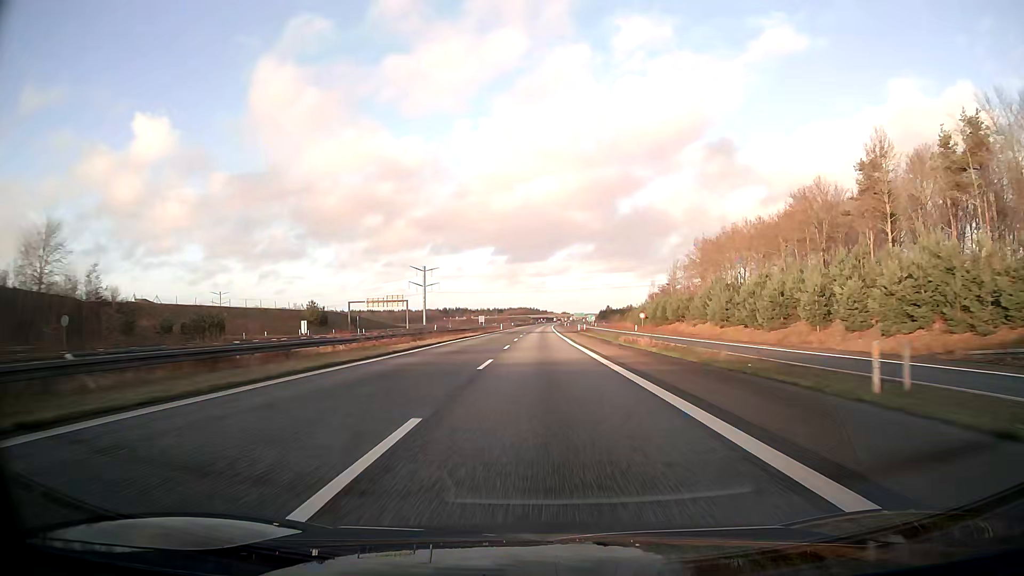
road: motorway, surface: asphalt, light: Day
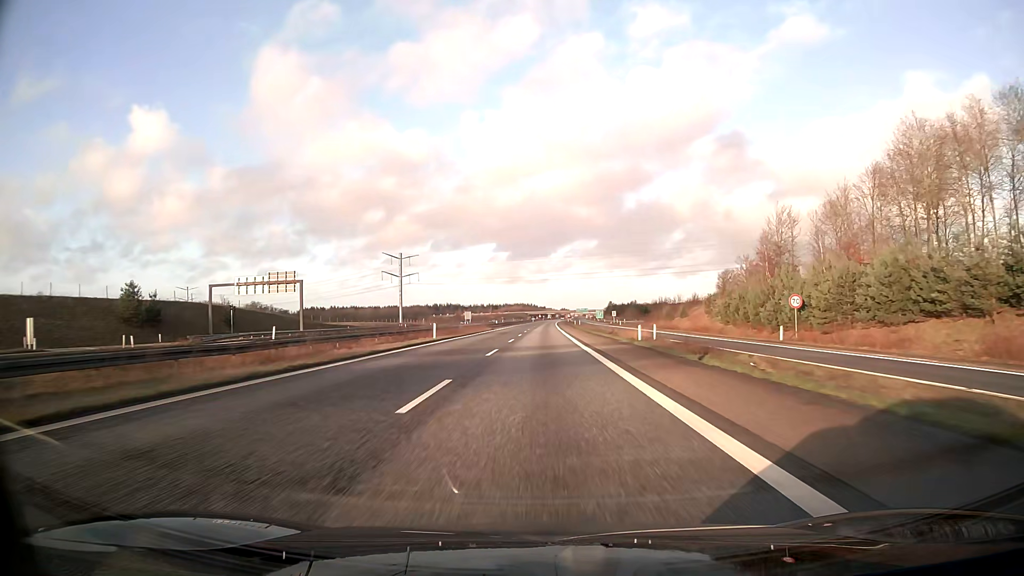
(+0.2, +69.7) m; 0°
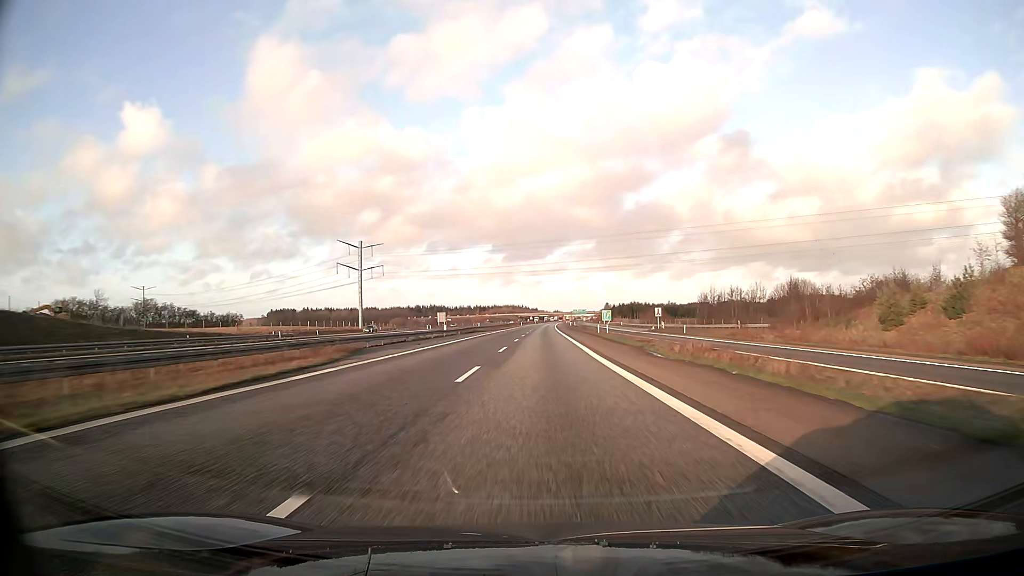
(+0.1, +69.6) m; 0°
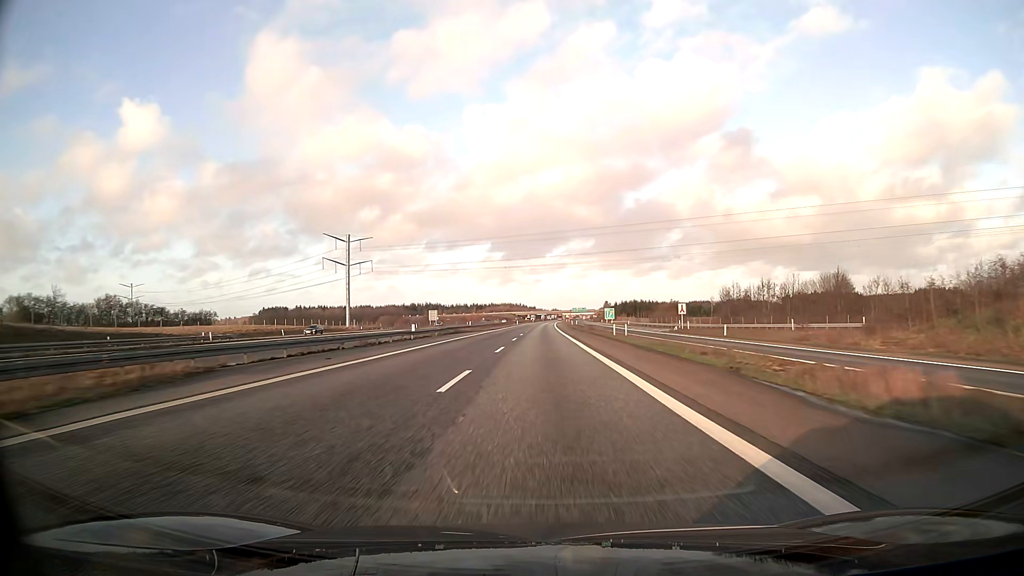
(+0.1, +17.4) m; 0°
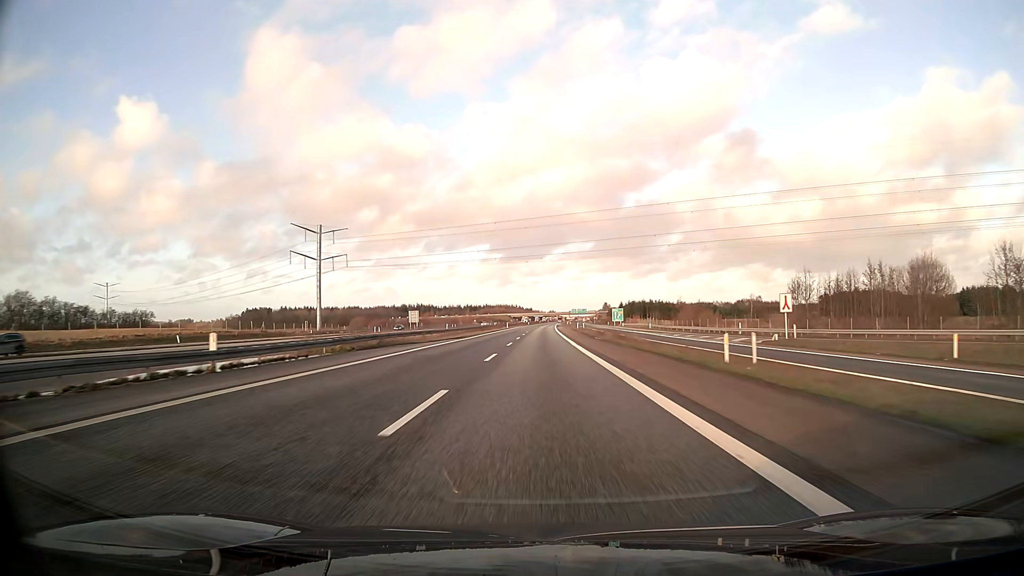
(0.0, +34.8) m; 0°
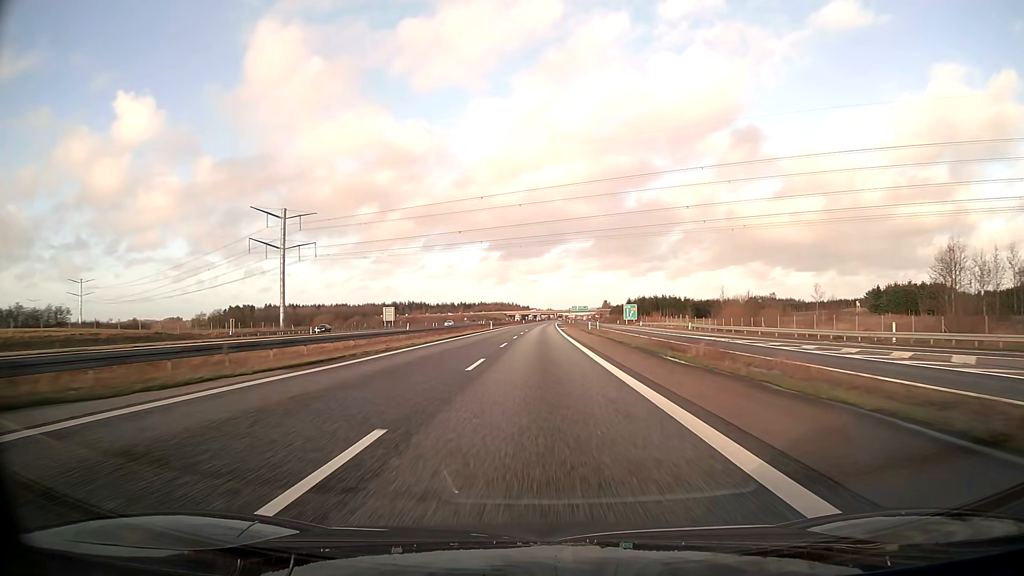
(+0.1, +34.8) m; 0°
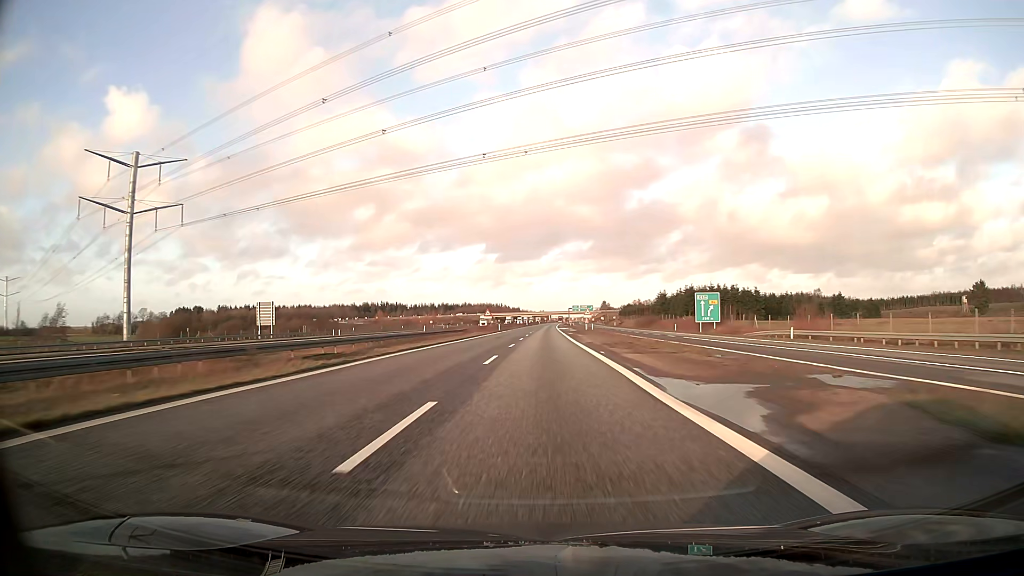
(+0.3, +87.0) m; +1°
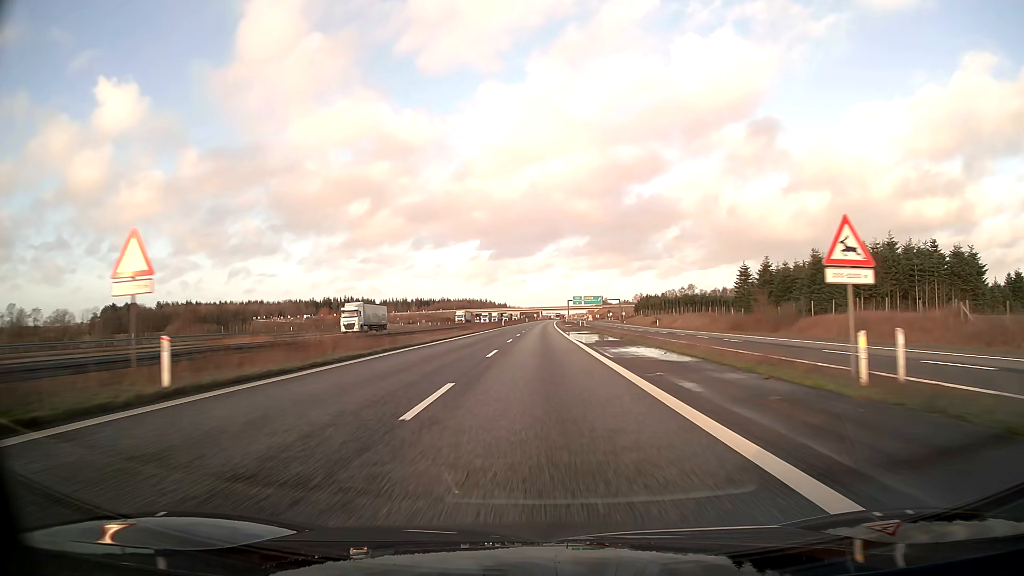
(+0.8, +87.1) m; +1°
(0, +10) (0, +20) (0, +30) (0, +40) (0, +50) (0, +60) (0, +70) (0, +80) (0, +90) (+1, +100) m
